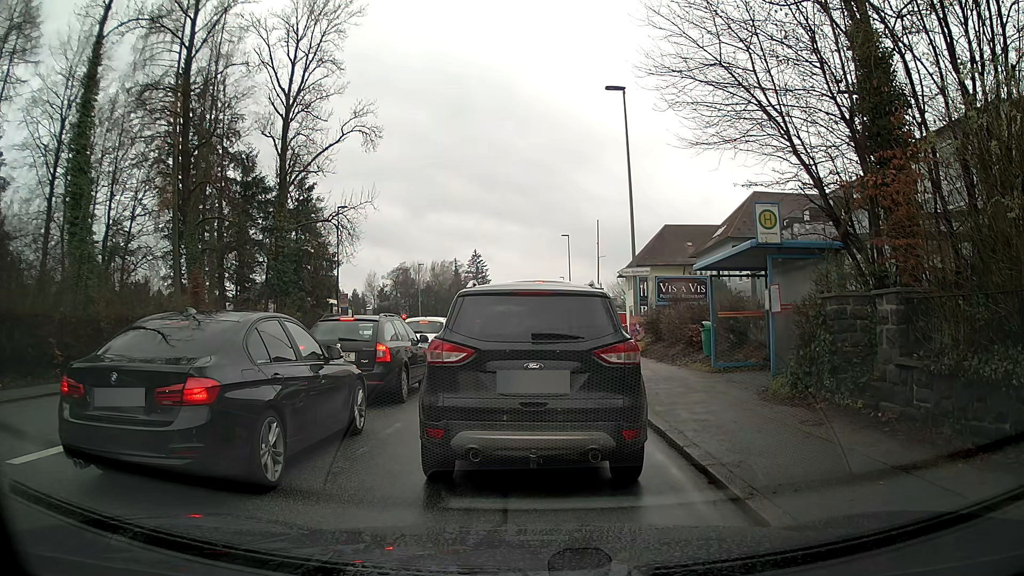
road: tertiary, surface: asphalt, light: Day
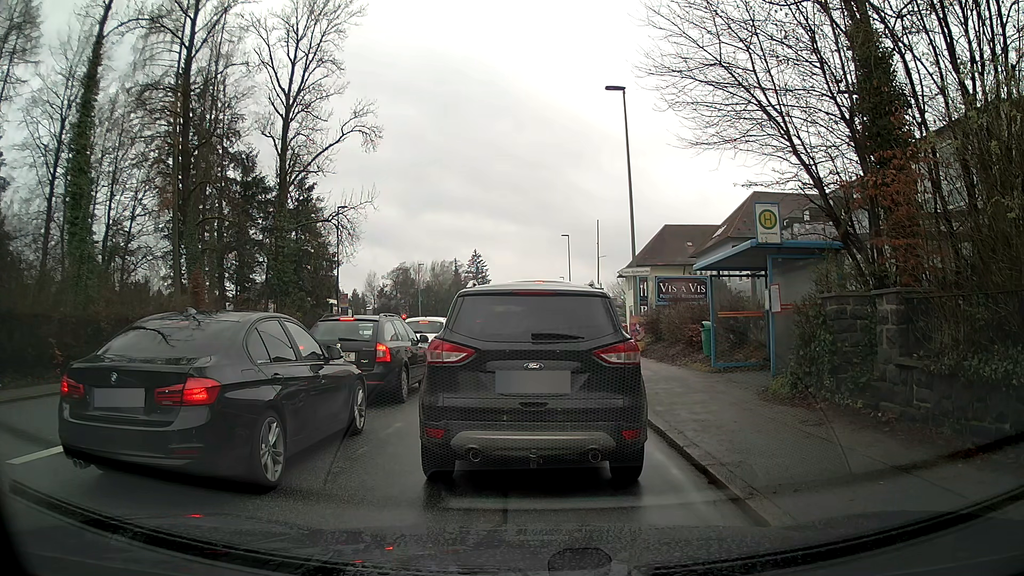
(0.0, 0.0) m; 0°
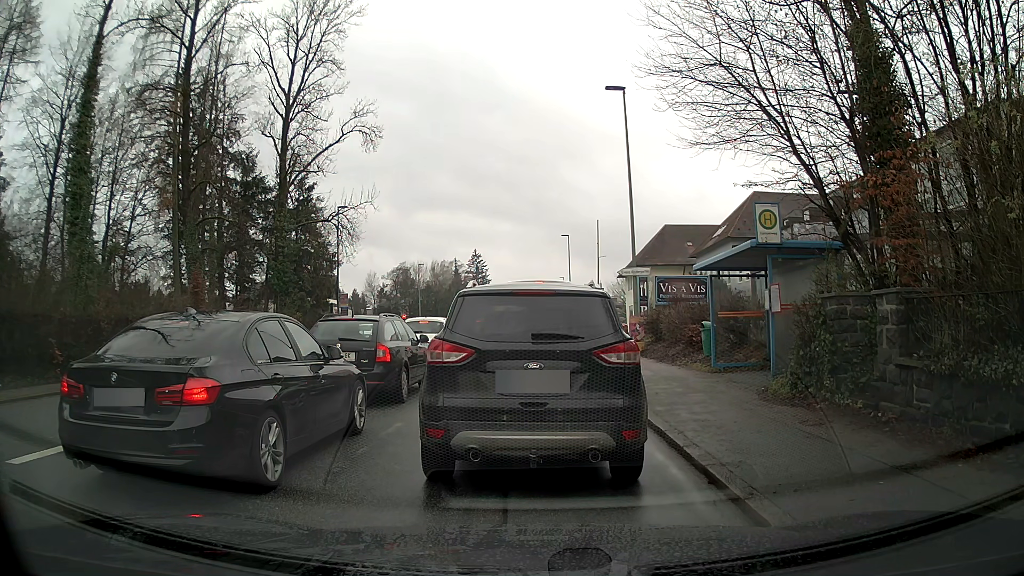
(0.0, 0.0) m; 0°
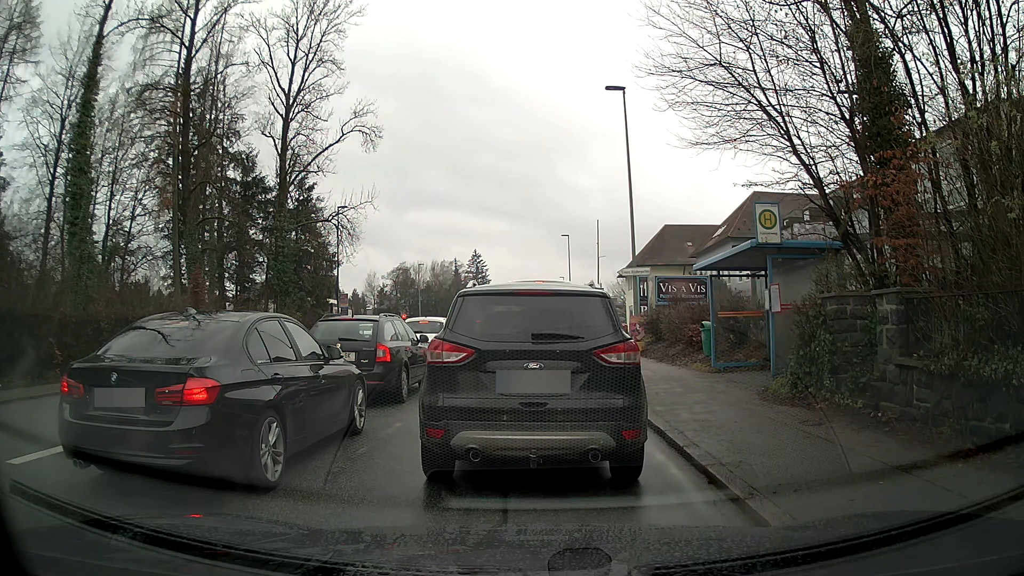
(0.0, 0.0) m; 0°
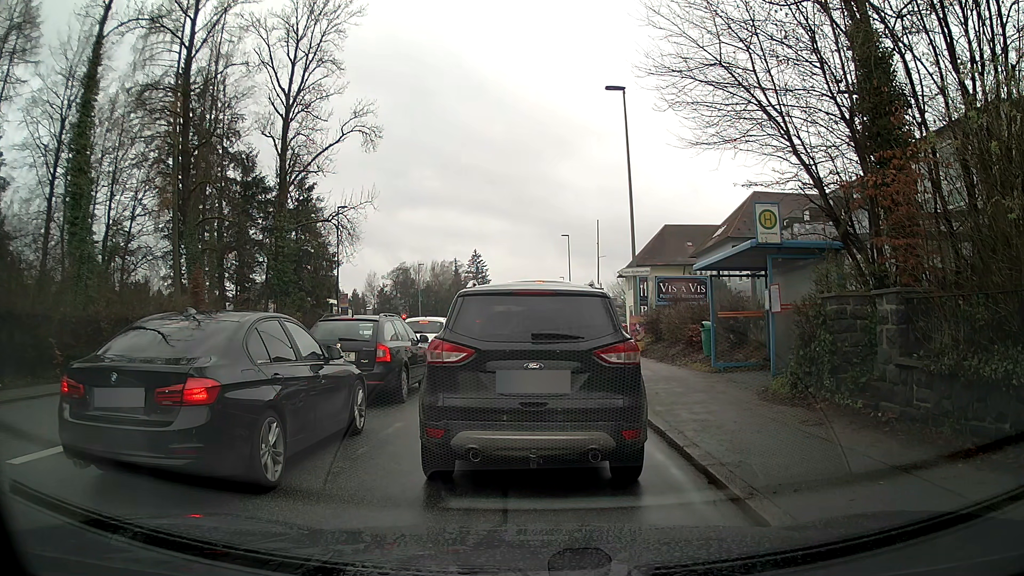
(0.0, 0.0) m; 0°
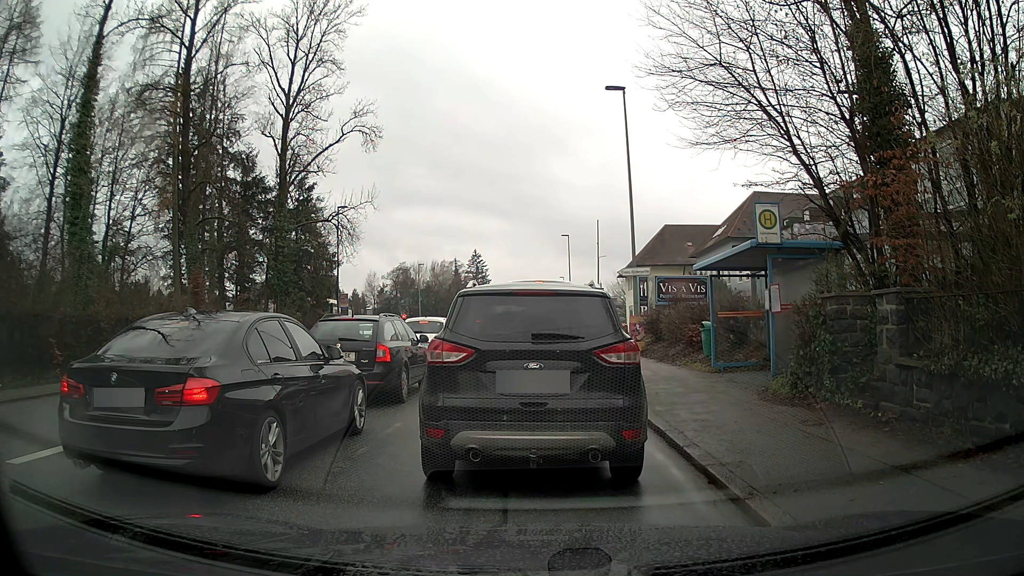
(0.0, 0.0) m; 0°
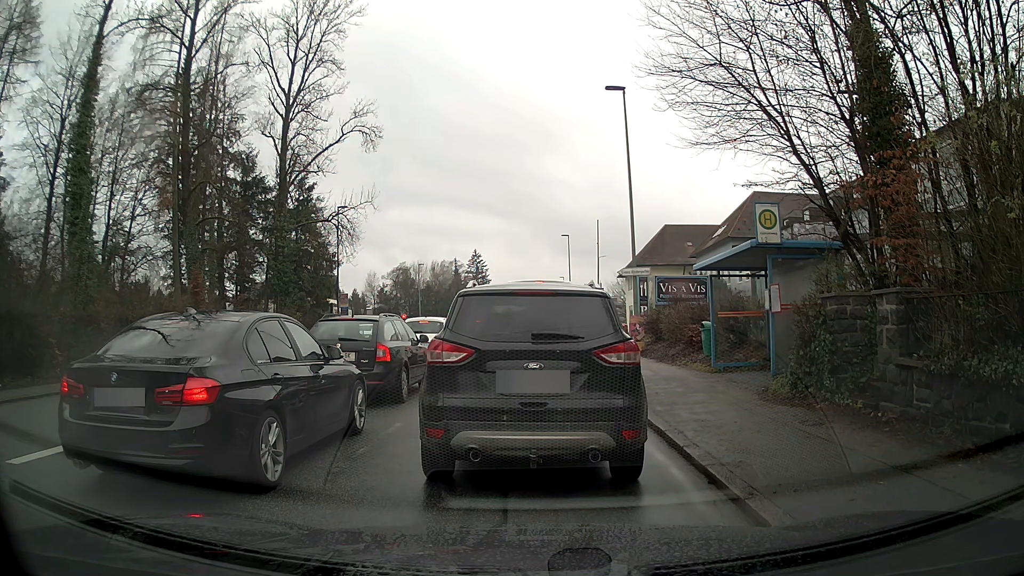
(0.0, 0.0) m; 0°
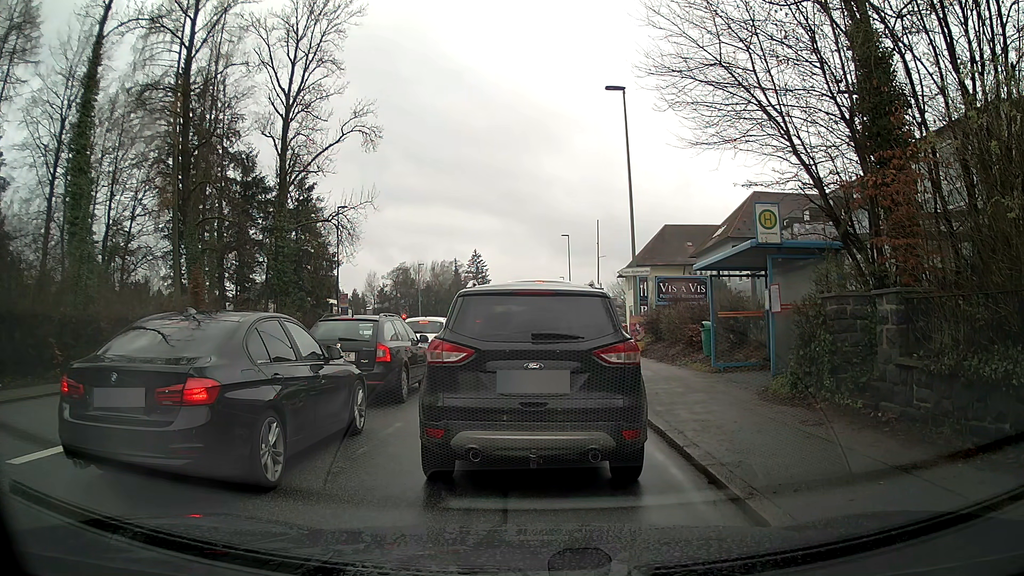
(0.0, 0.0) m; 0°
(0, +10) (+1, +20) (+1, +30) (+1, +40) (+1, +50) (+2, +60) (+2, +70) (+2, +80) (+4, +90) (+13, +94) m
